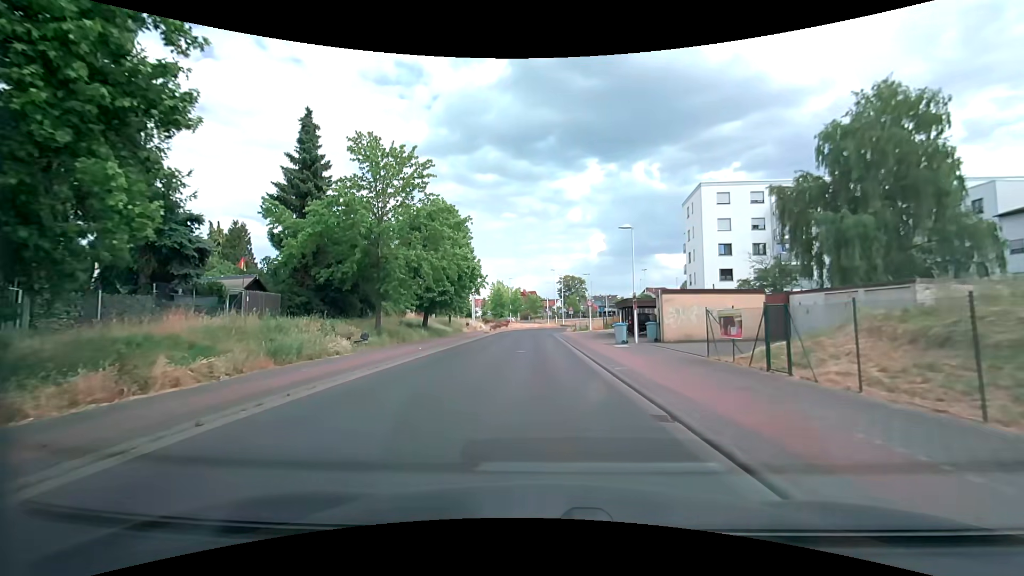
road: tertiary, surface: asphalt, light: Day
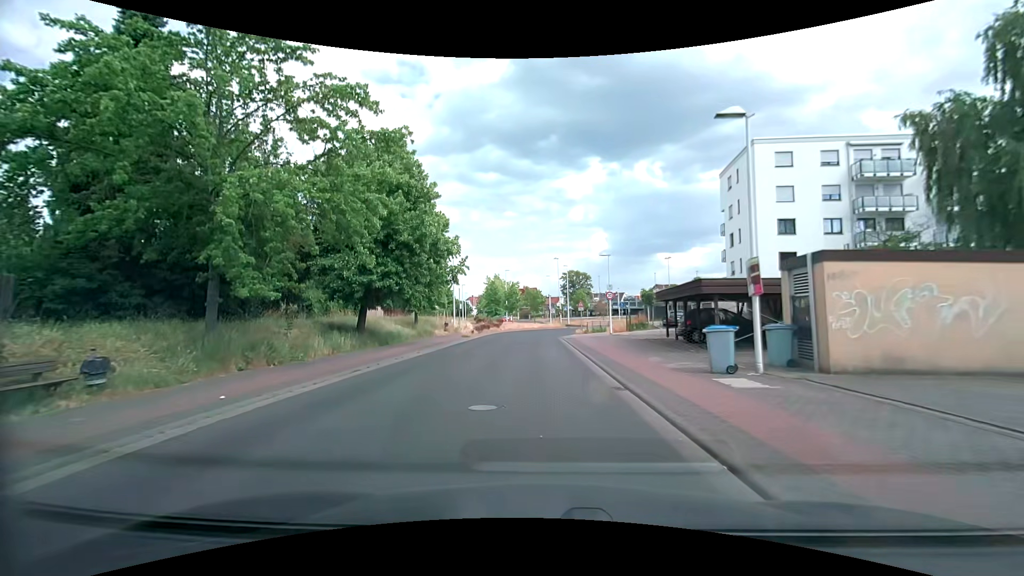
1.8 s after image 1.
(-0.1, +14.5) m; 0°
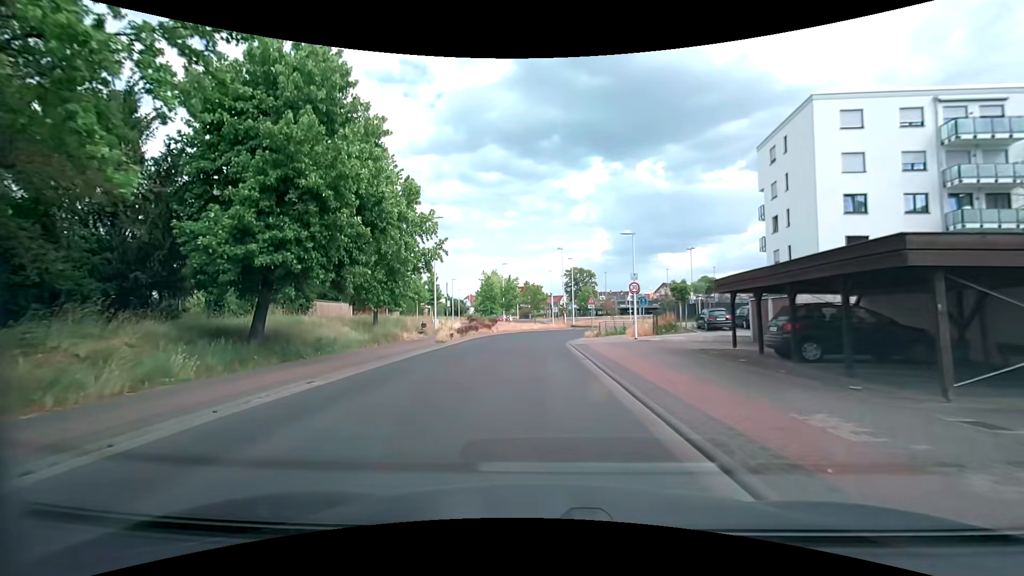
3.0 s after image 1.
(0.0, +9.5) m; 0°
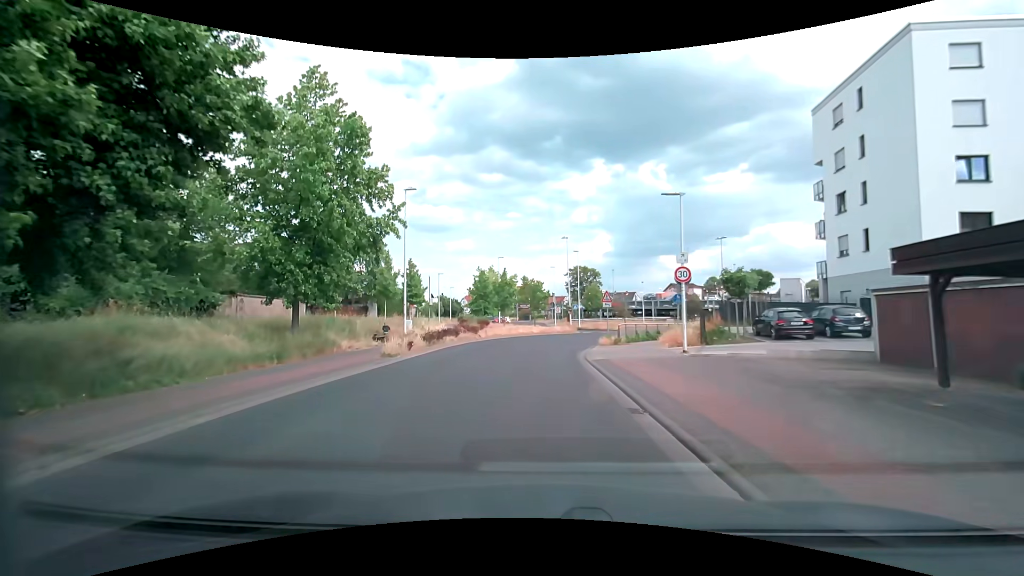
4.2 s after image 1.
(-0.1, +9.4) m; 0°
(0, +10) (0, +20) (+1, +30) (+3, +40) (+8, +48) (+15, +56) (+23, +61) (+33, +64) (+43, +65) (+52, +66) m
